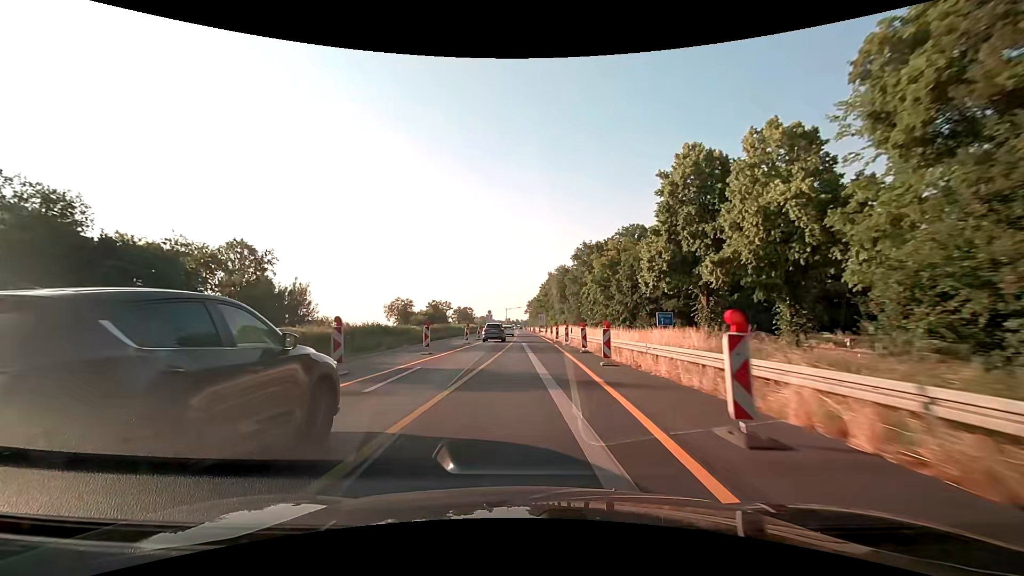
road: motorway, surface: asphalt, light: Day
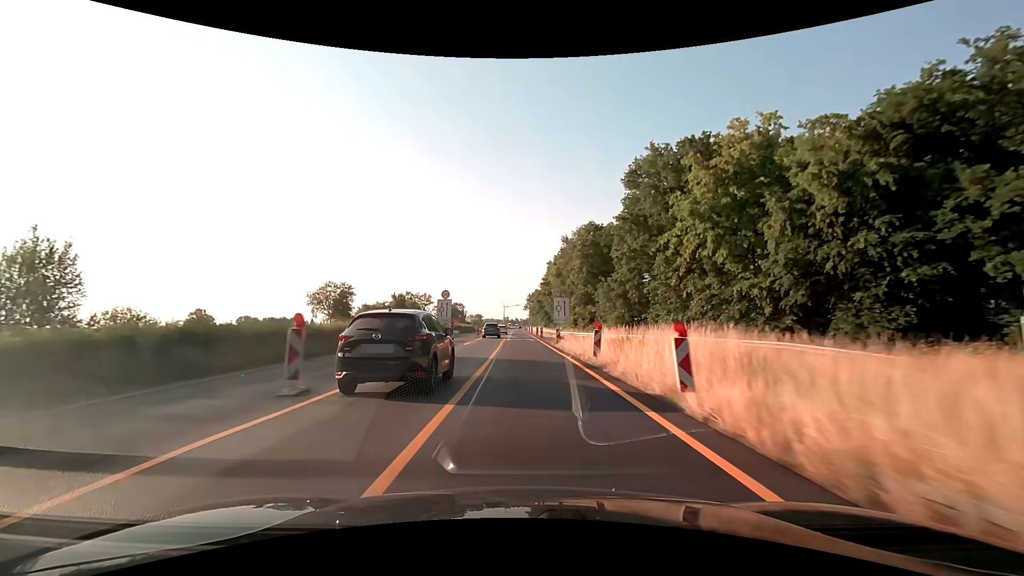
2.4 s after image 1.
(+0.4, +50.2) m; 0°
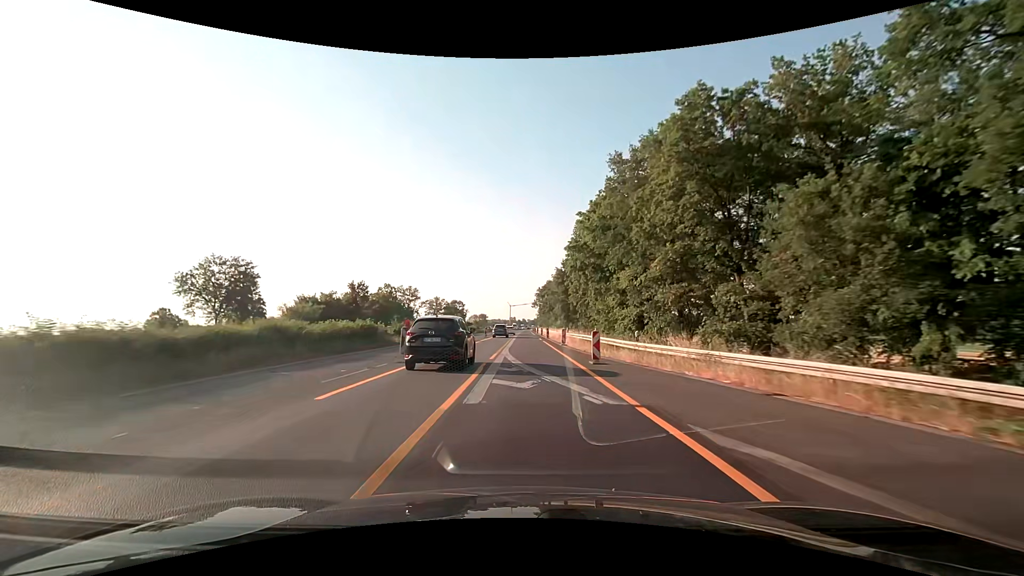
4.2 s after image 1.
(-0.4, +37.6) m; -1°
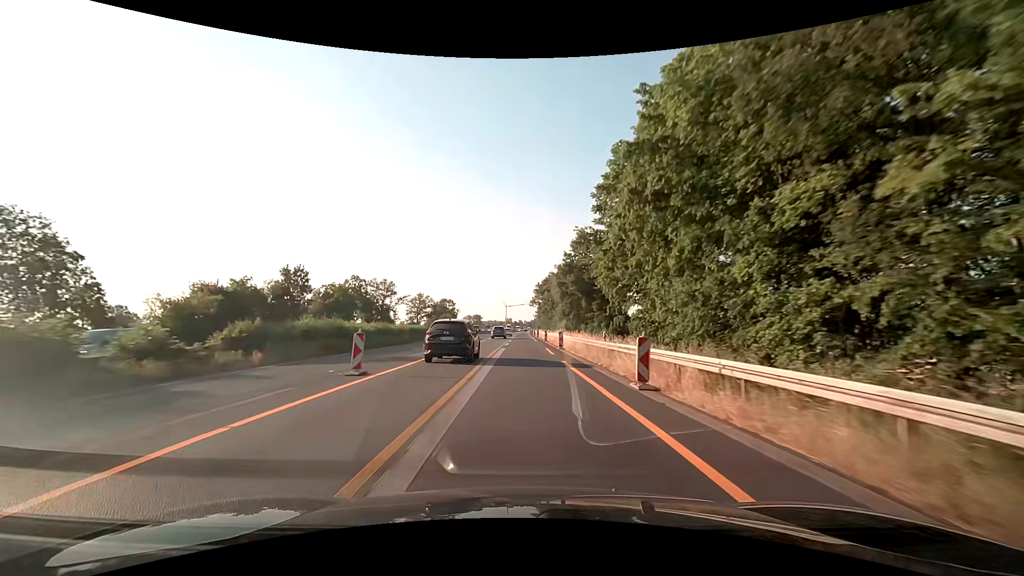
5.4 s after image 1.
(0.0, +25.0) m; 0°
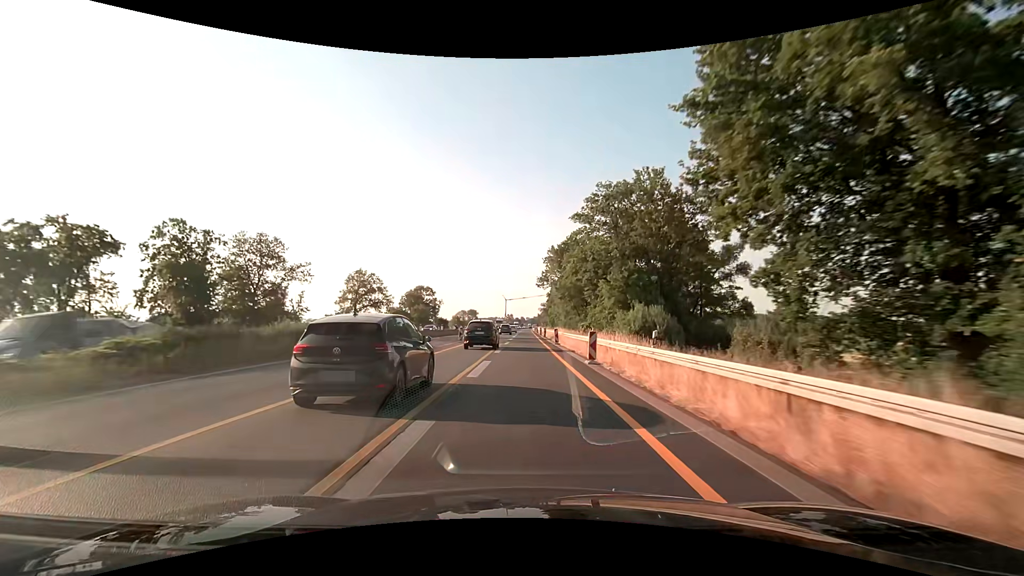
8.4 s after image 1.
(-0.1, +62.5) m; 0°
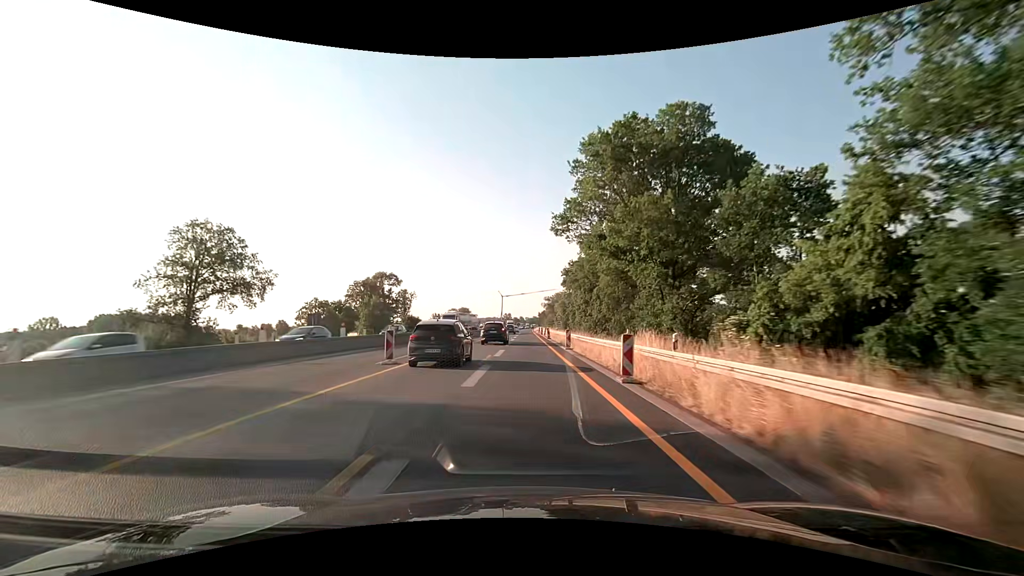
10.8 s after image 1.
(+0.1, +50.1) m; 0°
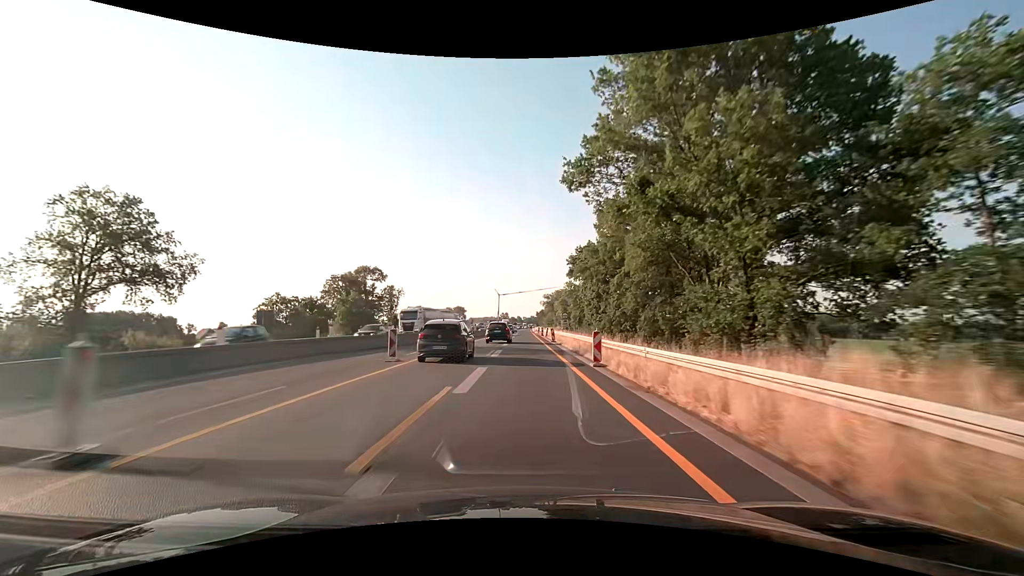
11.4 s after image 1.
(0.0, +12.5) m; 0°
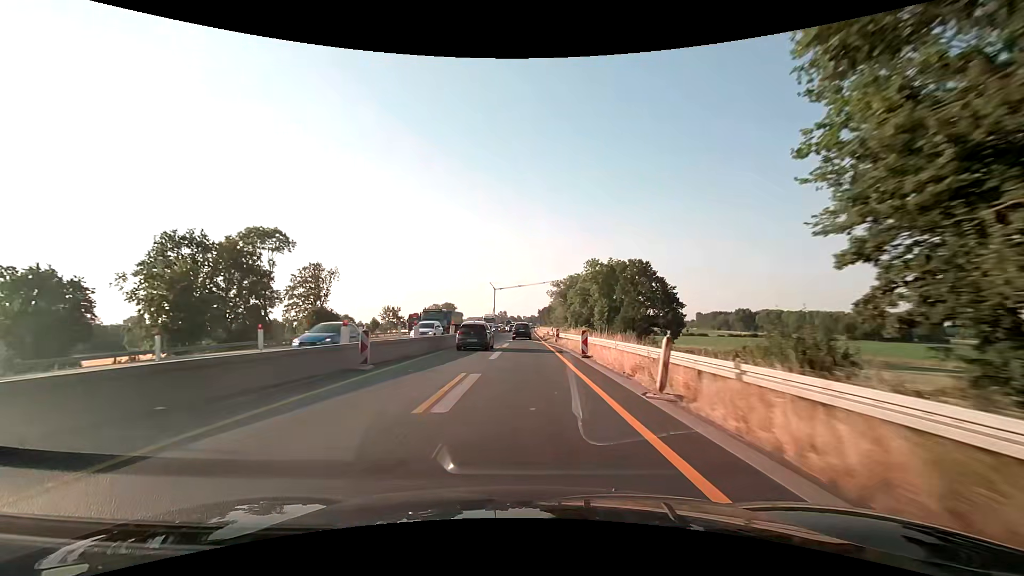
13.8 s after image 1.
(+0.2, +50.2) m; 0°
(0, +10) (0, +20) (0, +30) (0, +40) (0, +50) (0, +60) (0, +70) (0, +80) (0, +90) (+1, +100) m
